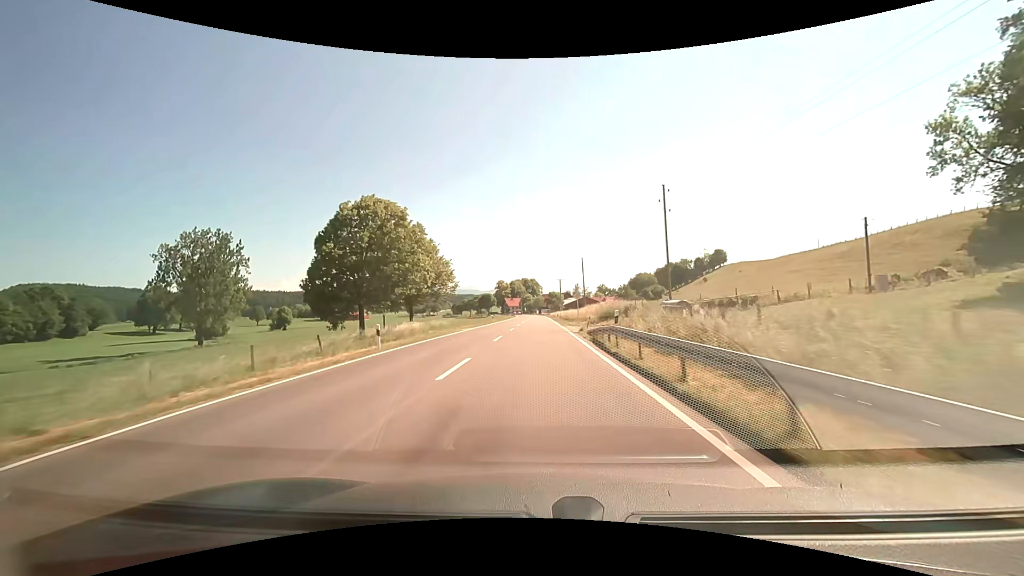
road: primary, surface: asphalt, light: Day
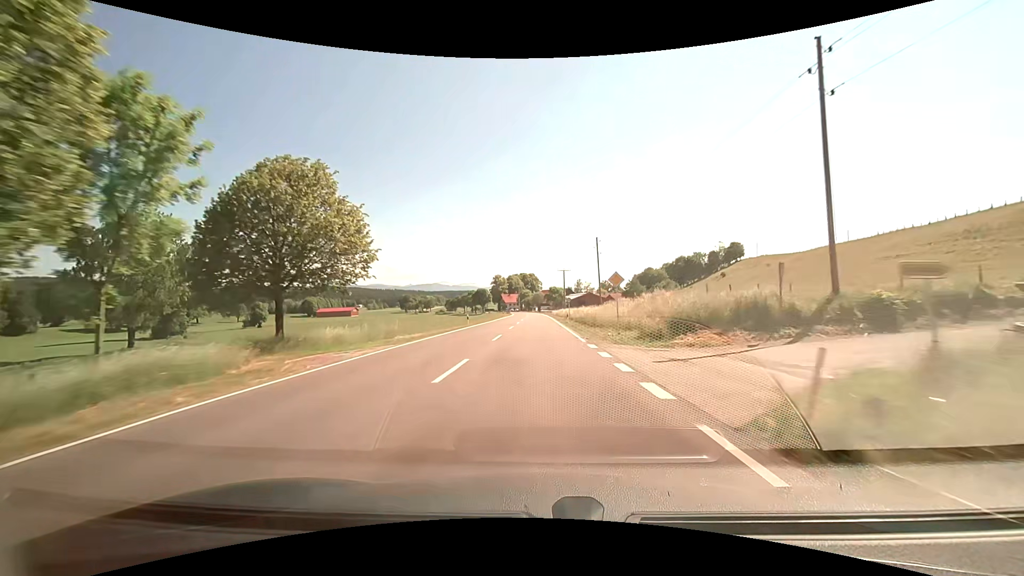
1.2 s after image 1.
(-0.2, +24.4) m; 0°
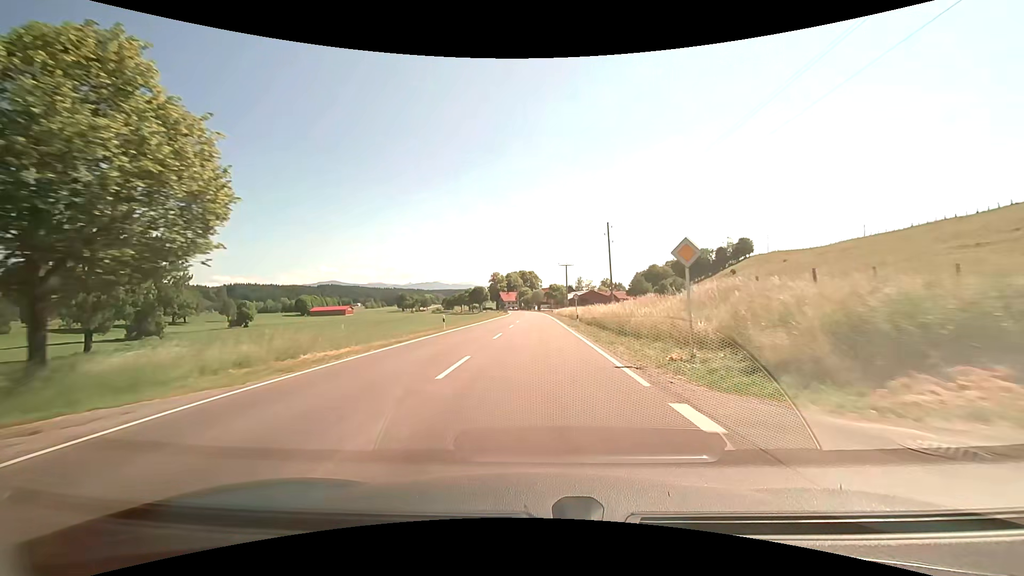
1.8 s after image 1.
(0.0, +11.5) m; 0°
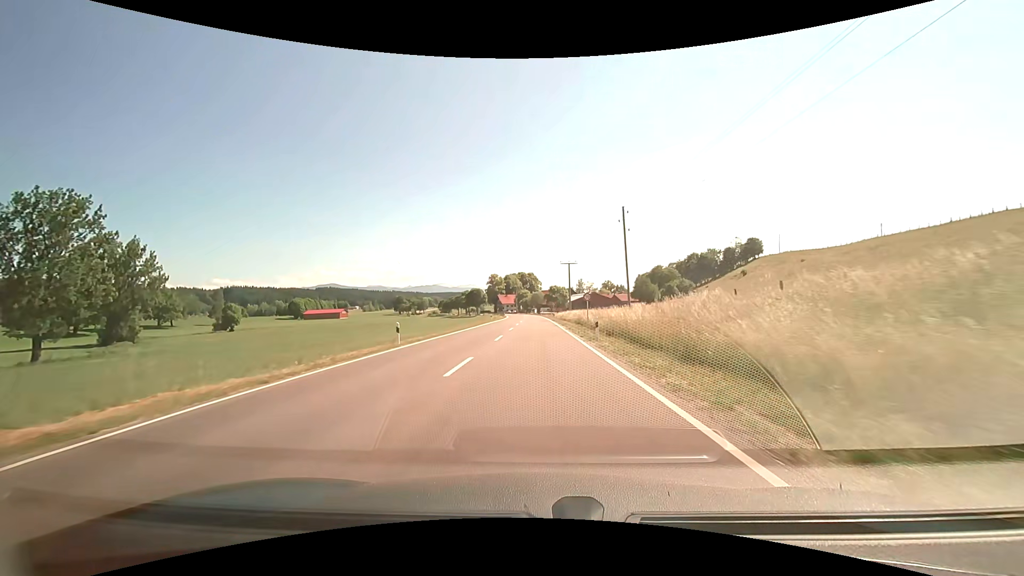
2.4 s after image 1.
(+0.1, +11.1) m; +1°
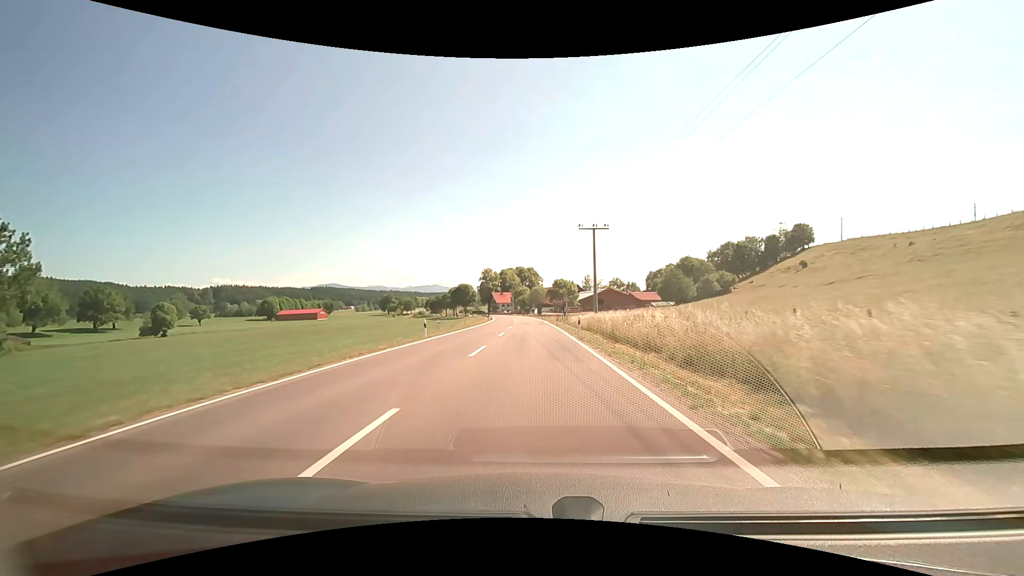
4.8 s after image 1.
(-0.4, +43.2) m; 0°
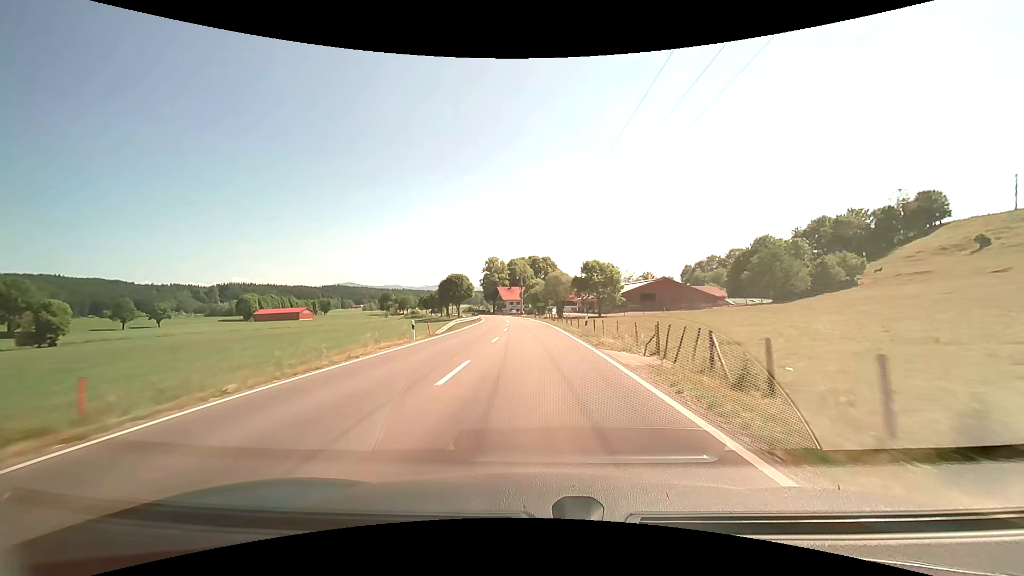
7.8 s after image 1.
(-0.5, +53.8) m; -1°
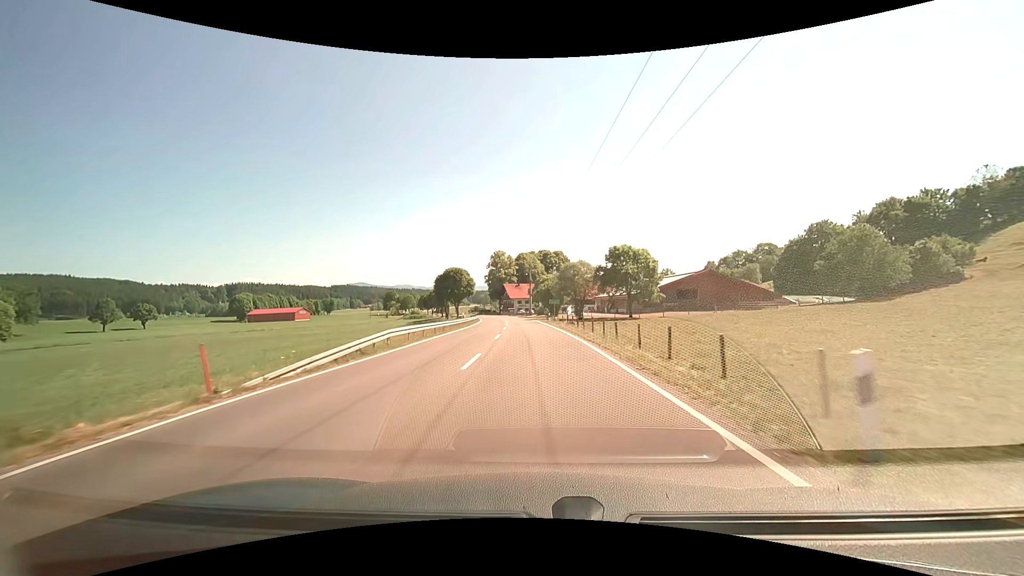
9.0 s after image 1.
(-0.3, +21.6) m; -1°
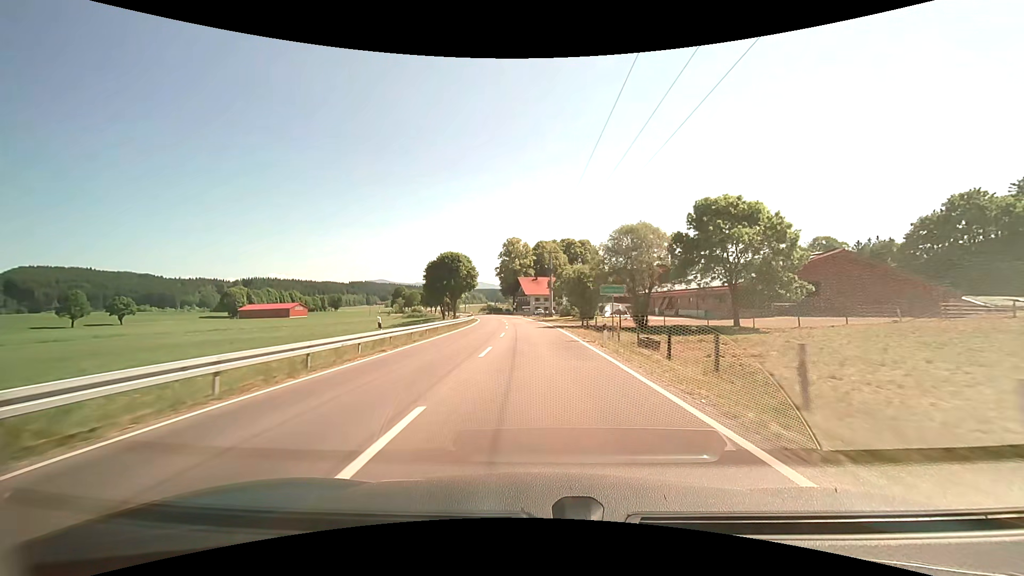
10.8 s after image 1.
(-0.7, +32.5) m; -2°
(0, +10) (0, +20) (-1, +30) (-1, +40) (-2, +50) (-2, +60) (-3, +70) (-4, +80) (-5, +90) (-6, +100) m
